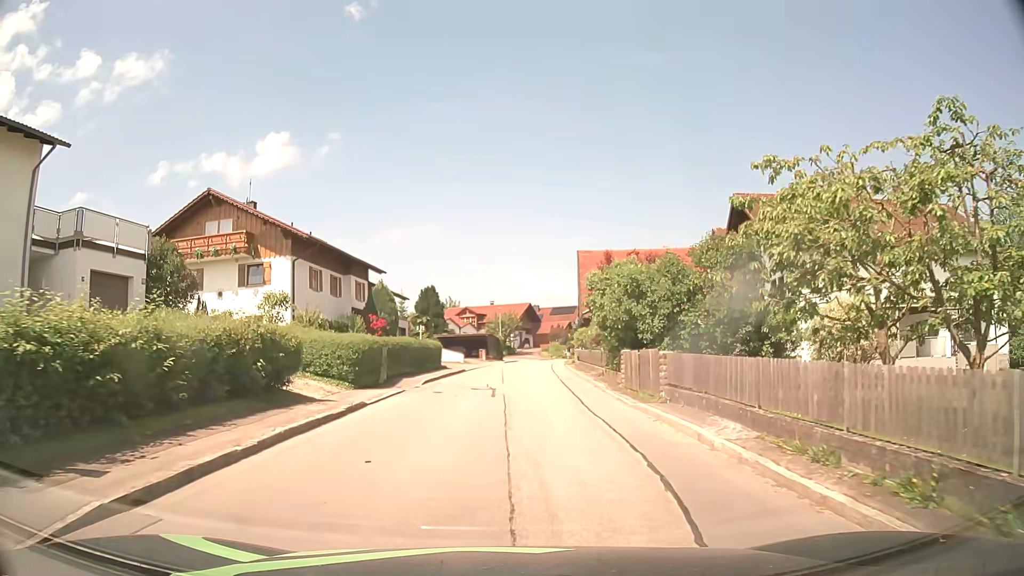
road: tertiary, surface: asphalt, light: Day
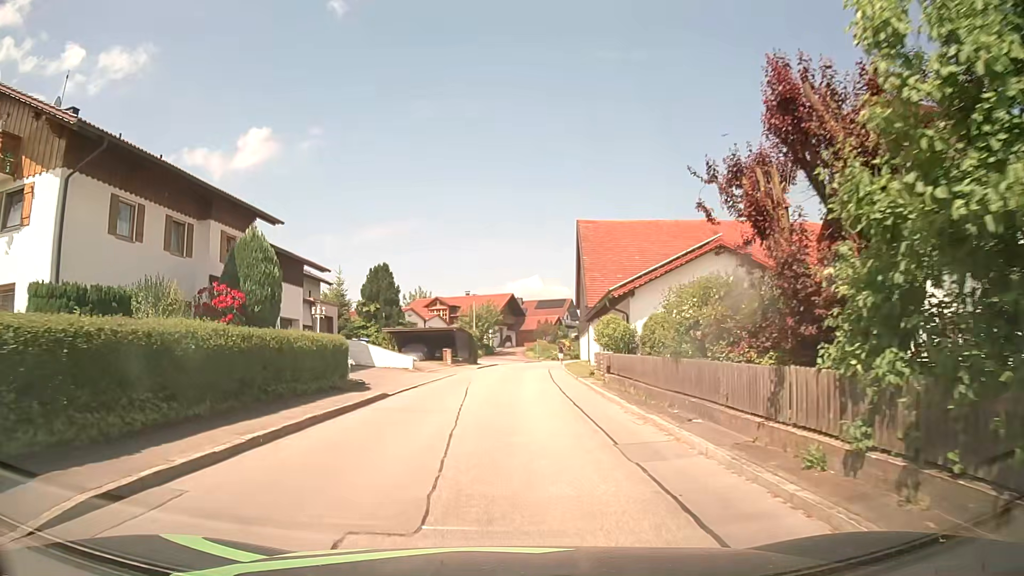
(+0.5, +18.5) m; +2°
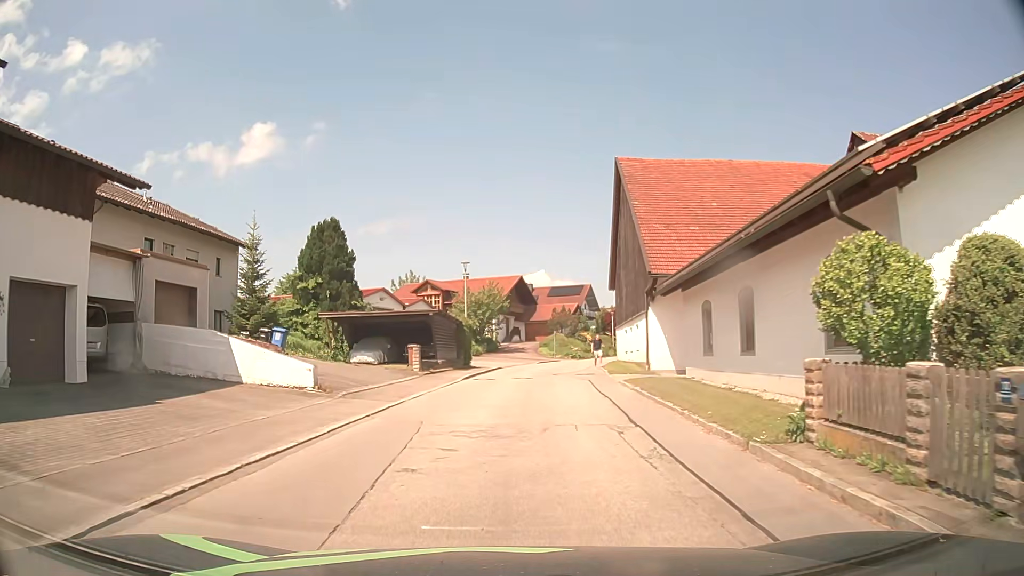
(0.0, +18.5) m; -1°
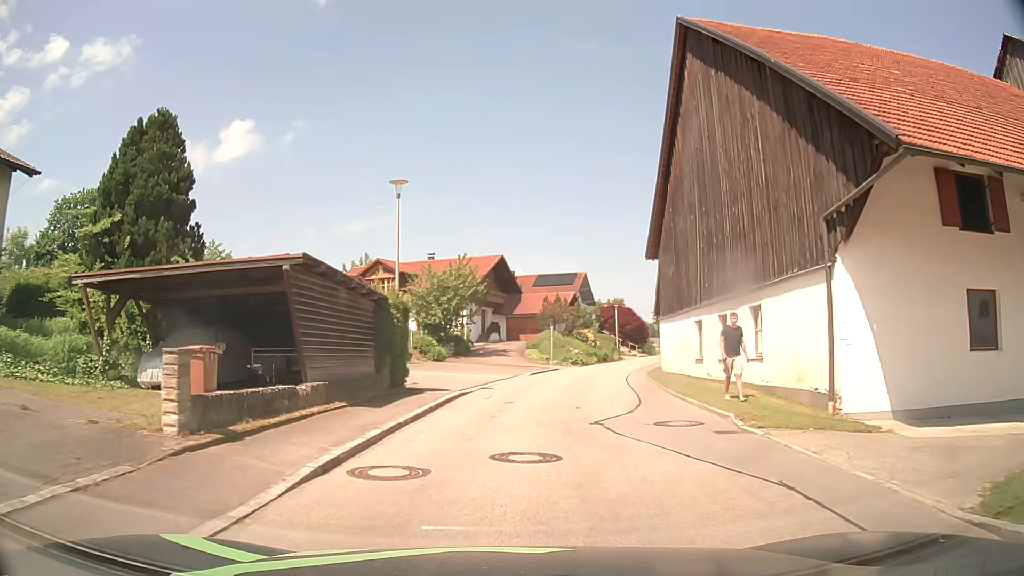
(+0.2, +18.7) m; +2°
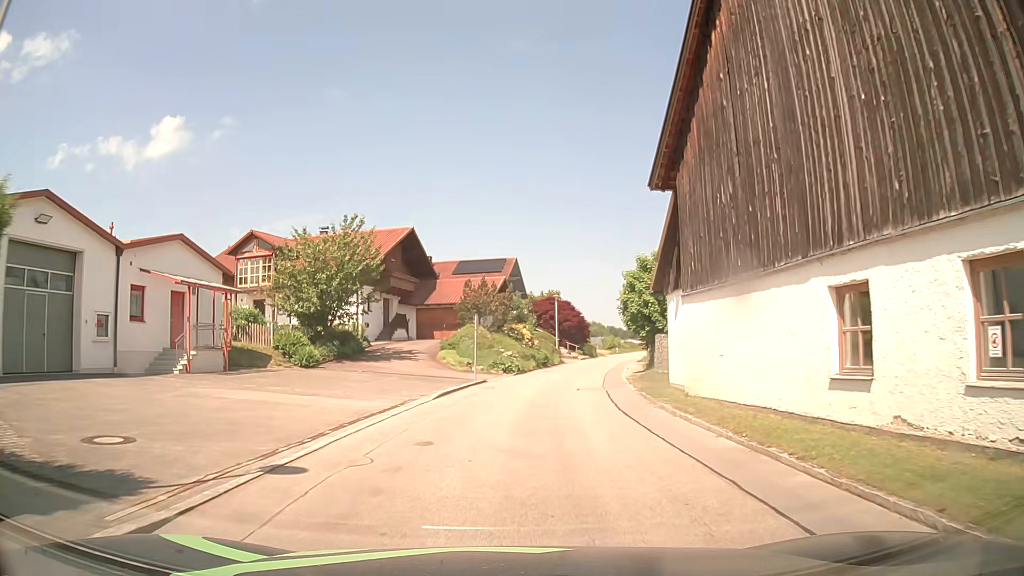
(+0.7, +14.0) m; +8°
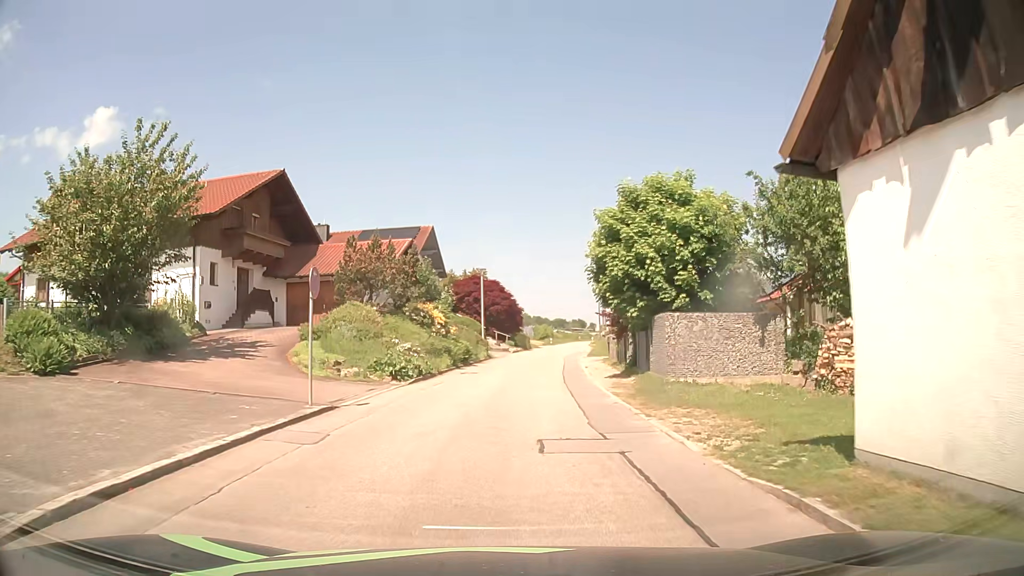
(+0.5, +14.1) m; +5°
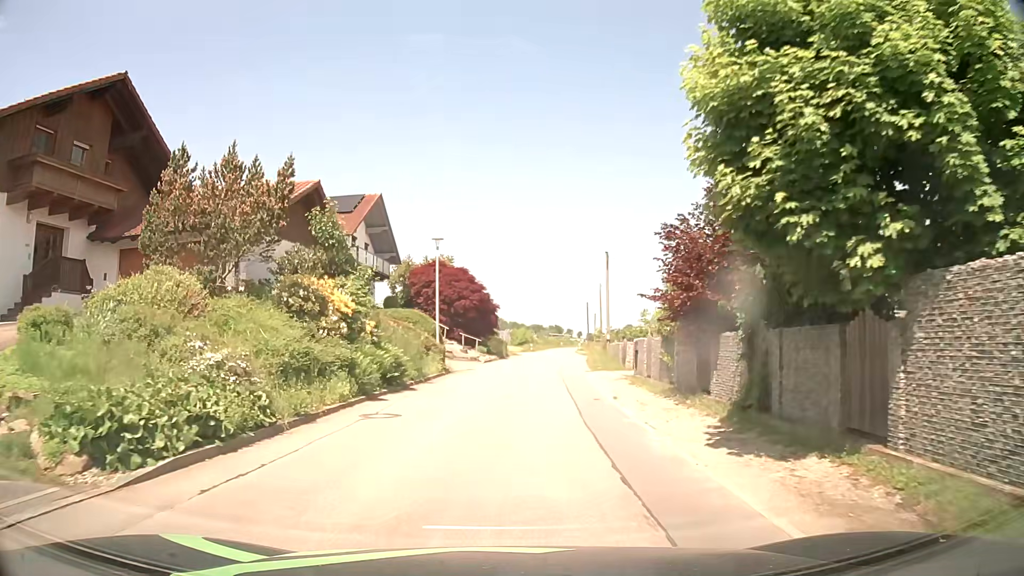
(+0.5, +14.2) m; +3°
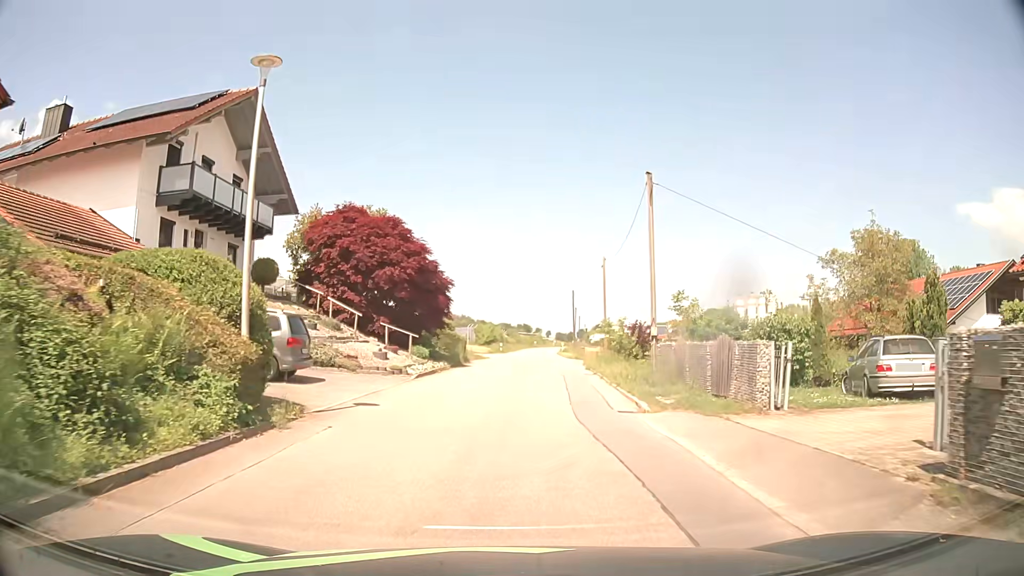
(+0.3, +18.7) m; +3°
(0, +10) (0, +20) (+1, +30) (+1, +40) (+1, +50) (+2, +60) (+3, +70) (+4, +80) (+5, +90) (+6, +100) m
